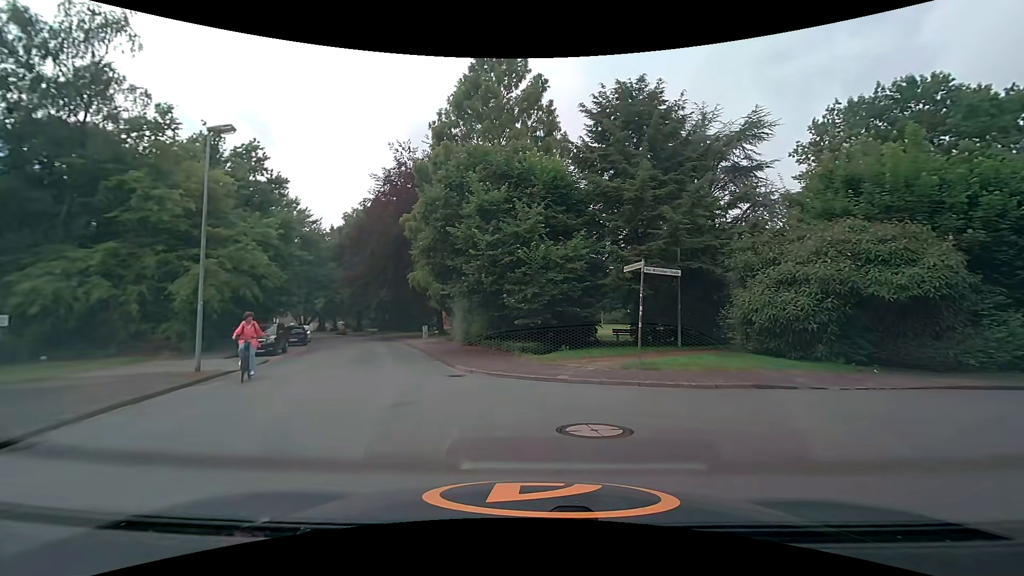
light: Day
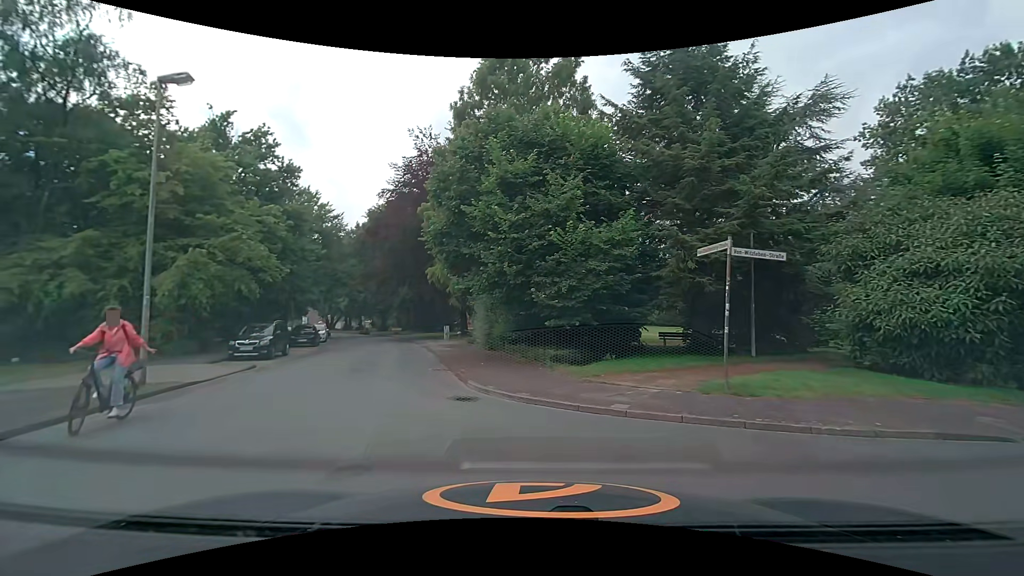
(-0.1, +3.8) m; -6°
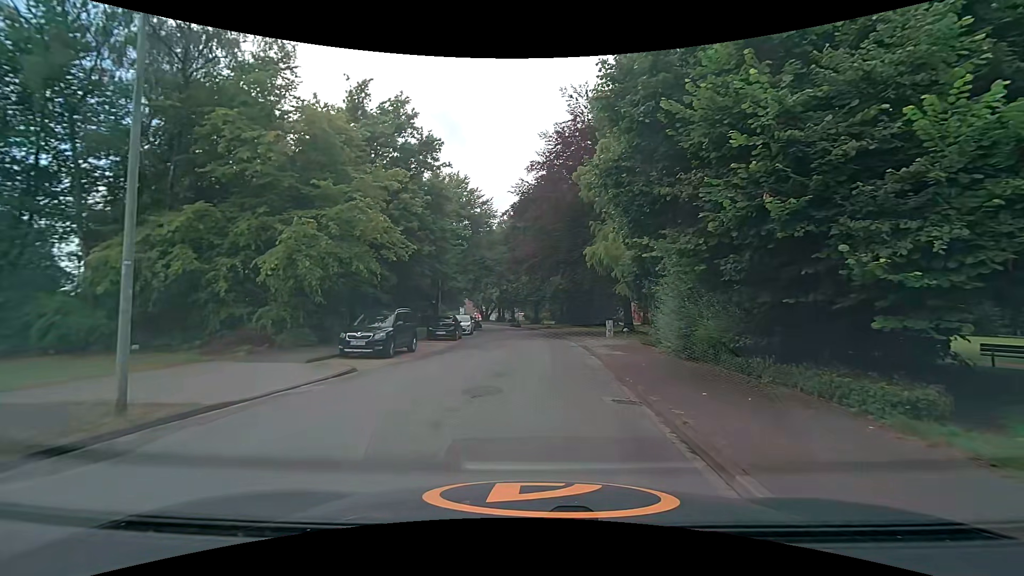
(-1.0, +7.1) m; -15°
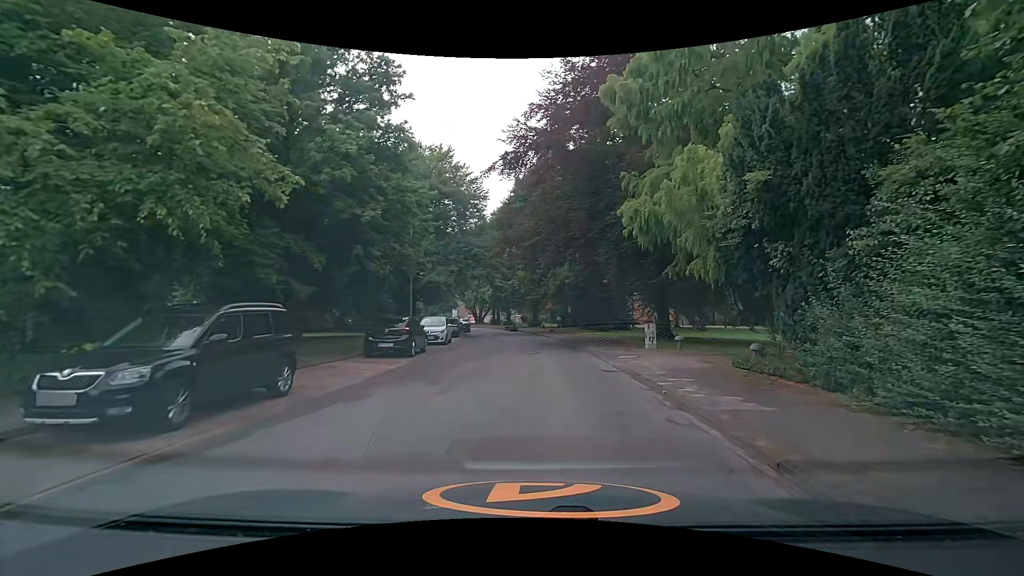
(-0.1, +10.6) m; 0°
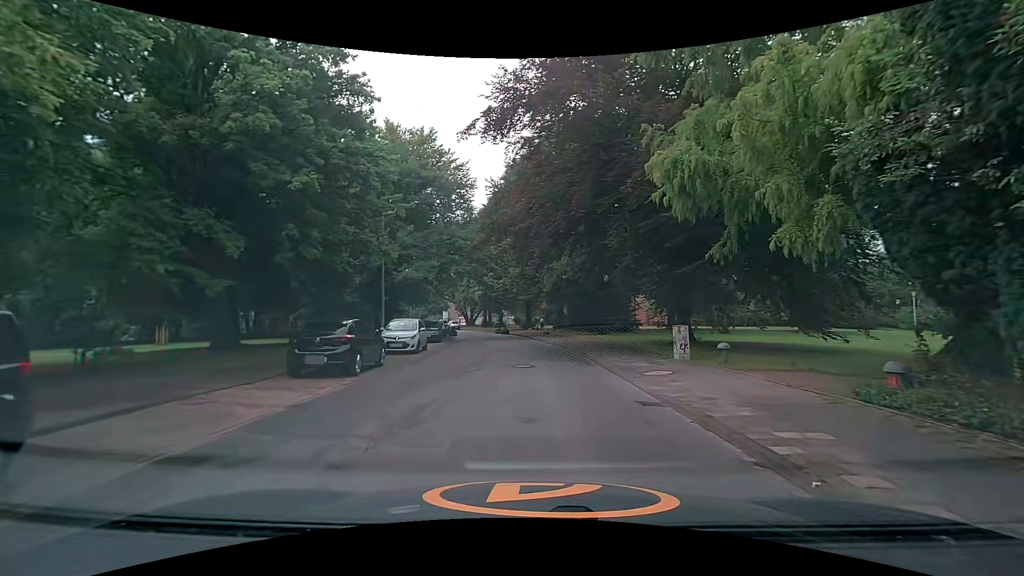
(0.0, +5.0) m; +1°
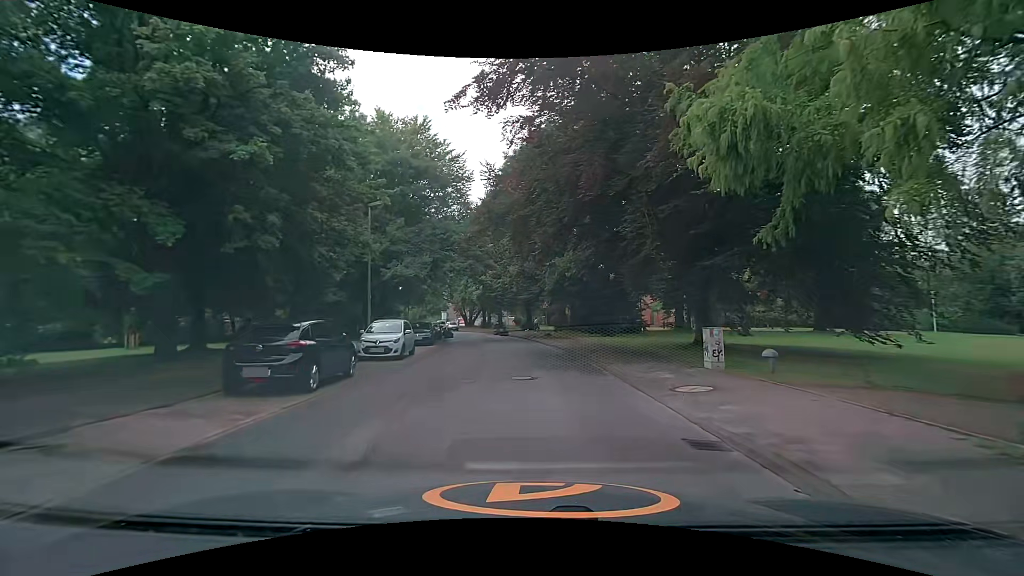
(0.0, +2.6) m; 0°
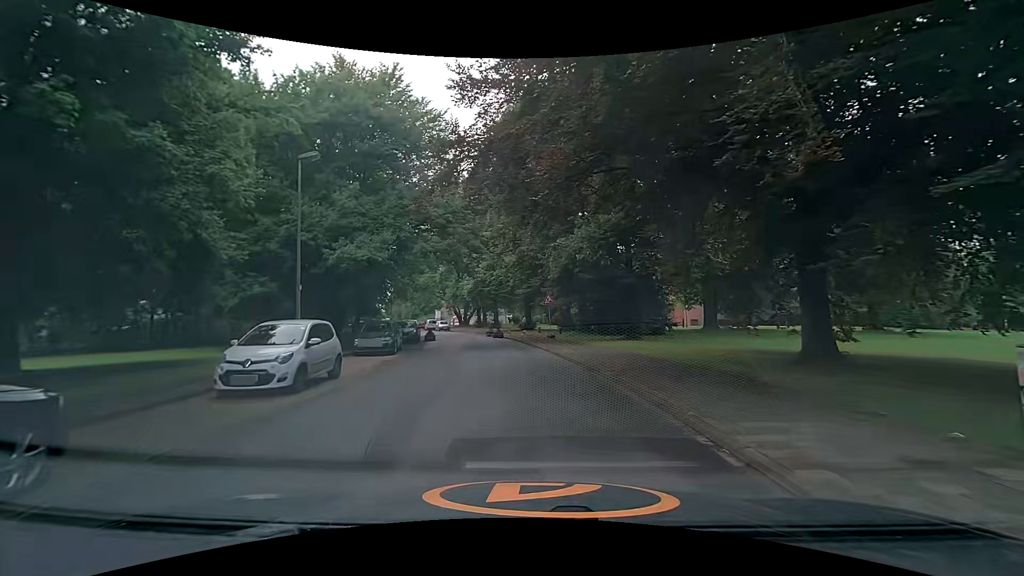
(0.0, +8.2) m; +1°
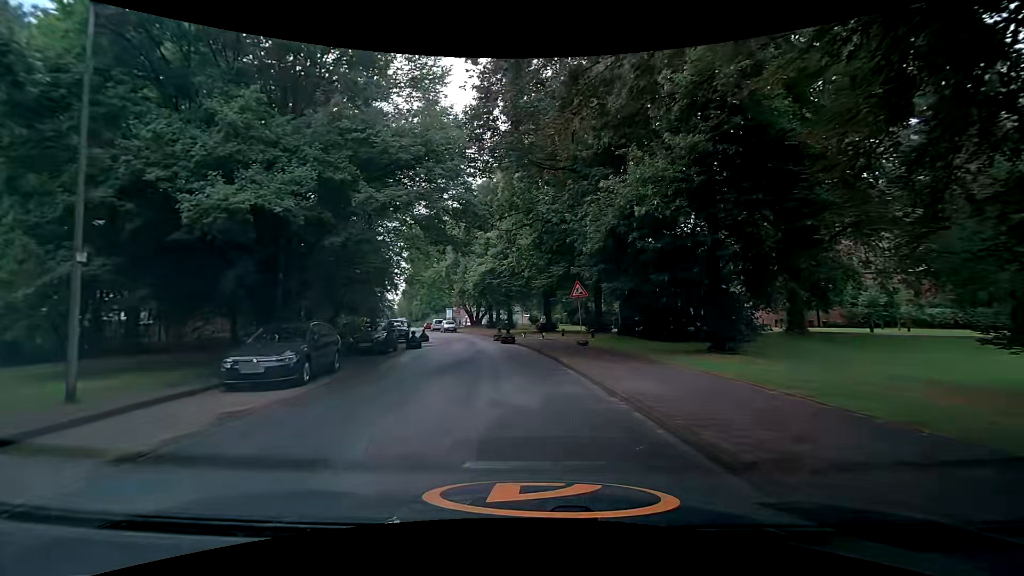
(-0.3, +10.0) m; -5°
